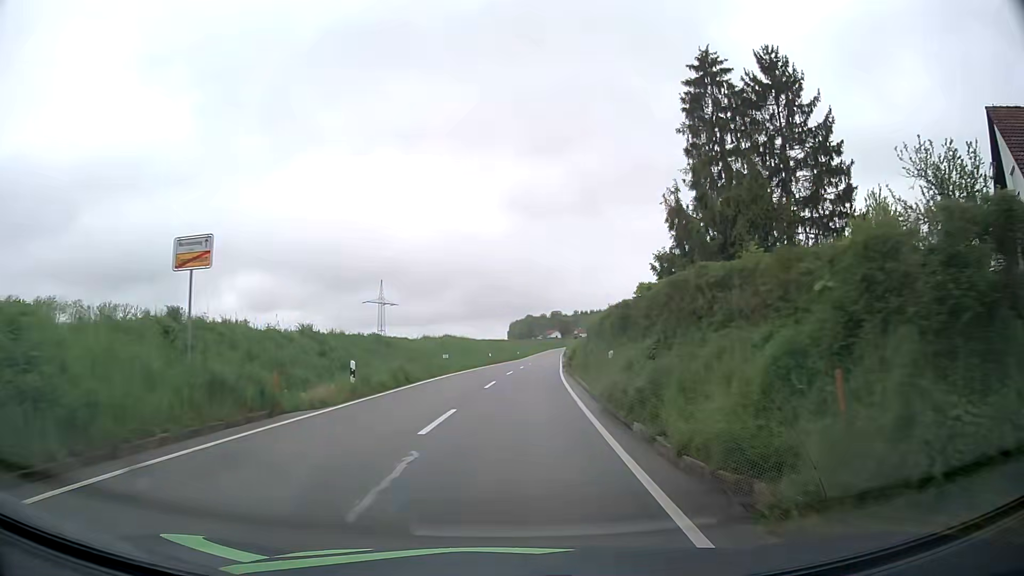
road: tertiary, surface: asphalt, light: Day
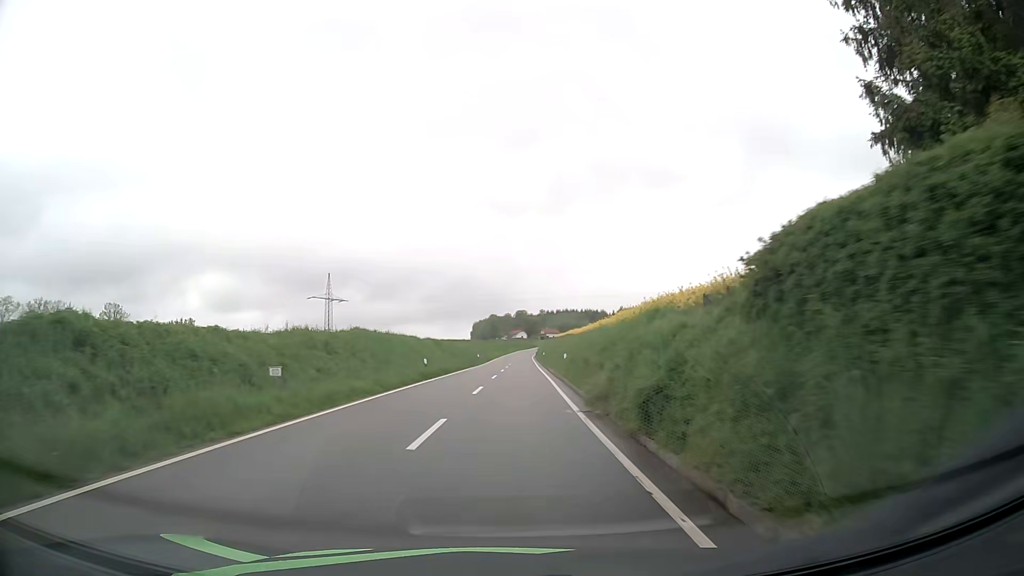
(+0.7, +25.4) m; +3°
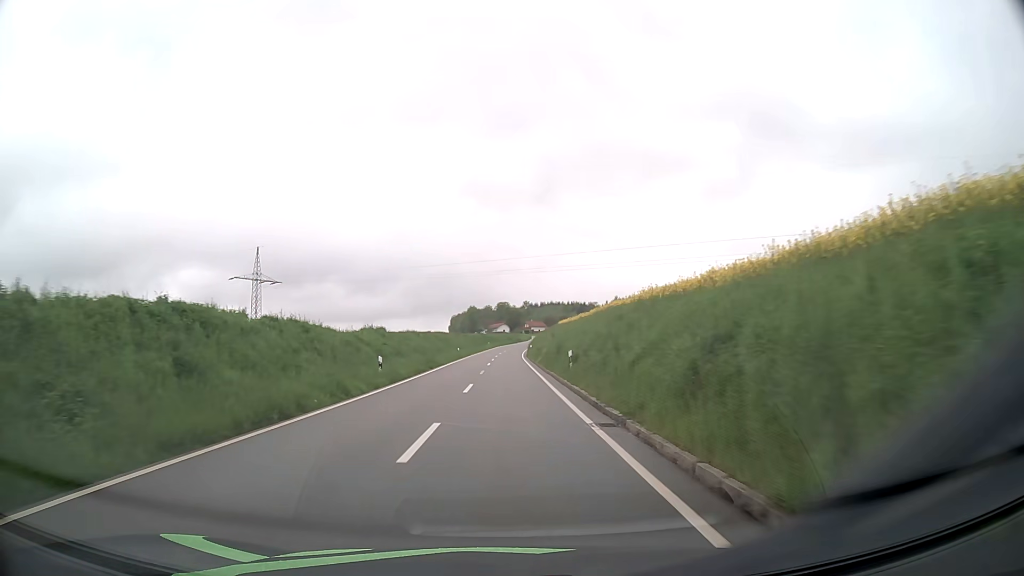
(+1.1, +49.4) m; +2°
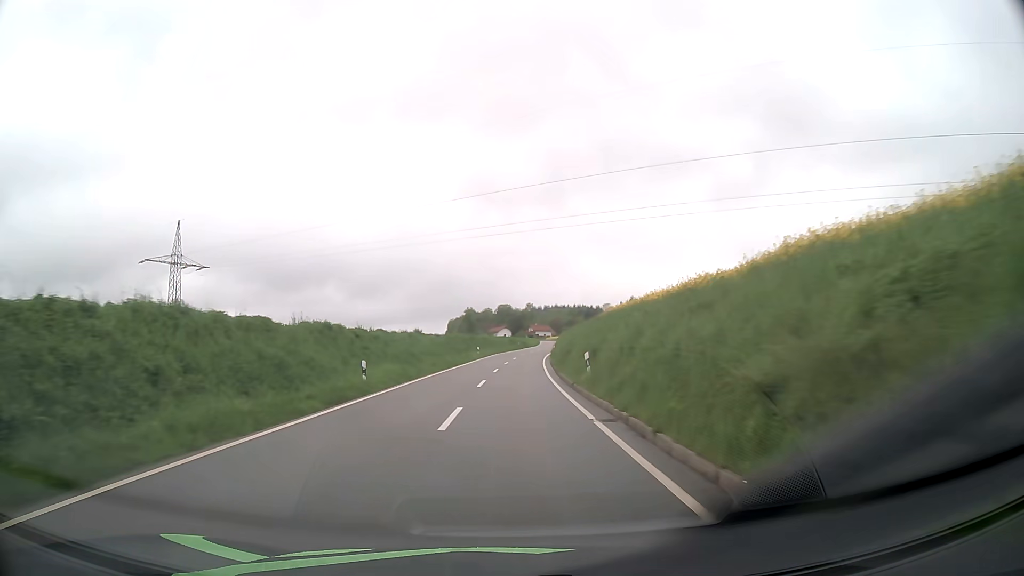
(-0.1, +45.1) m; 0°
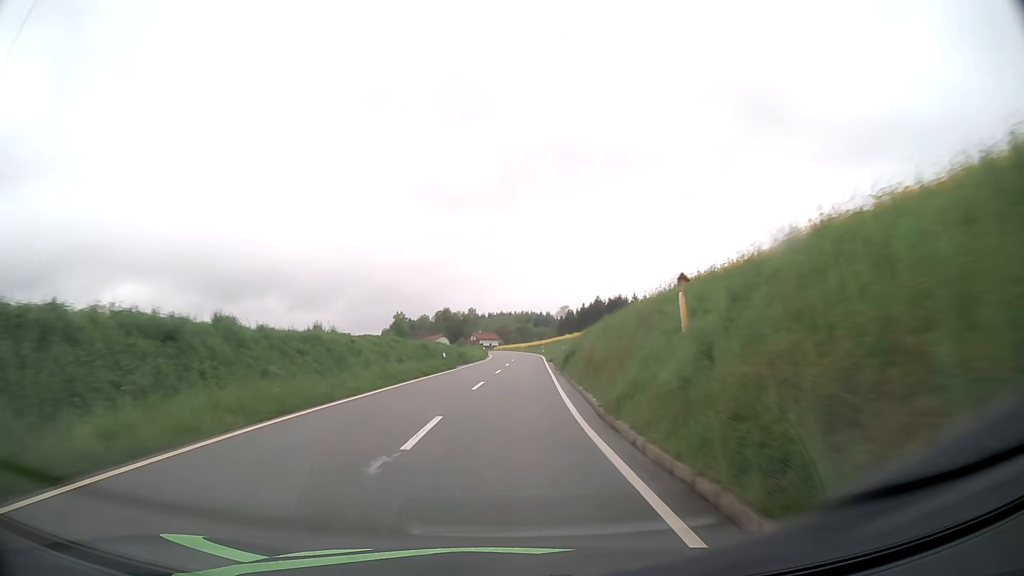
(+1.9, +62.5) m; +5°
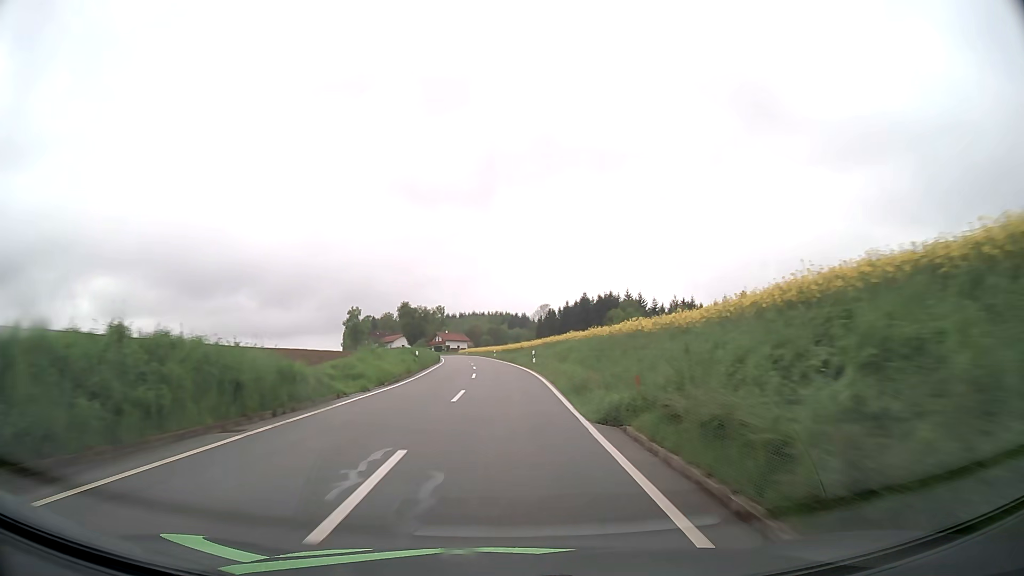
(+1.1, +40.0) m; +2°
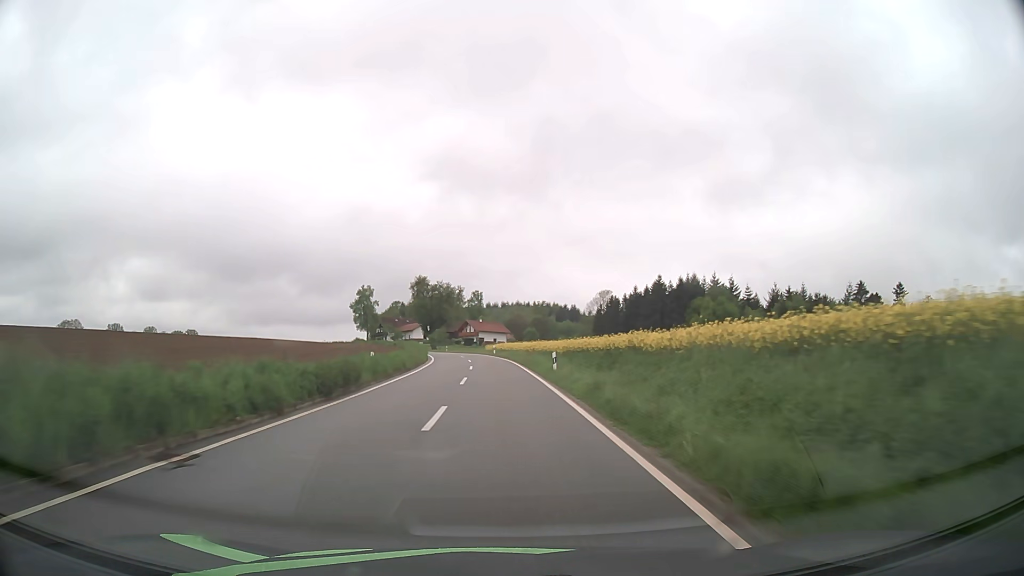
(-1.3, +54.1) m; -4°
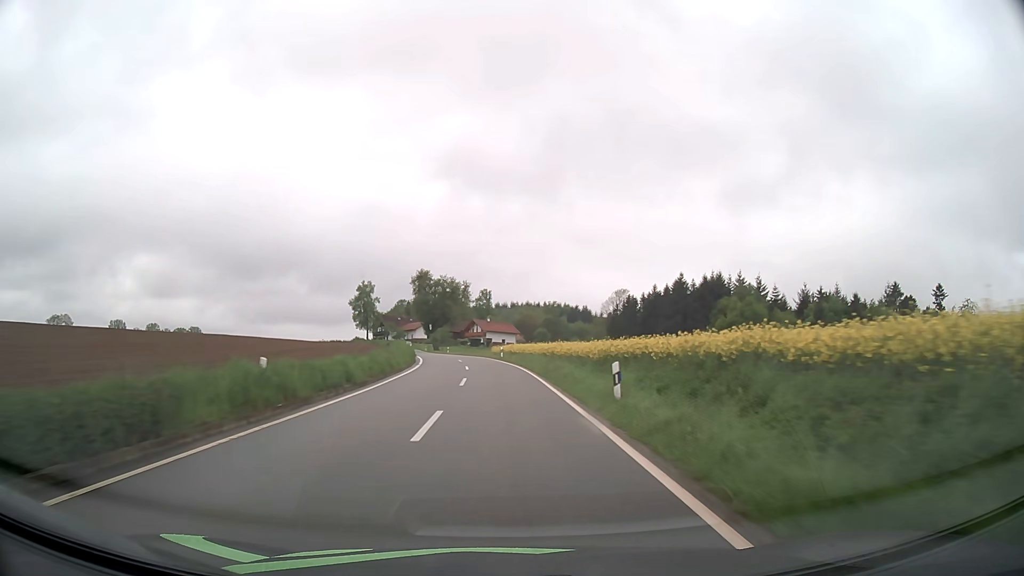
(-0.1, +13.1) m; -1°
(0, +10) (0, +20) (0, +30) (-1, +40) (-2, +50) (-3, +60) (-5, +70) (-7, +80) (-9, +89) (-11, +99) m
